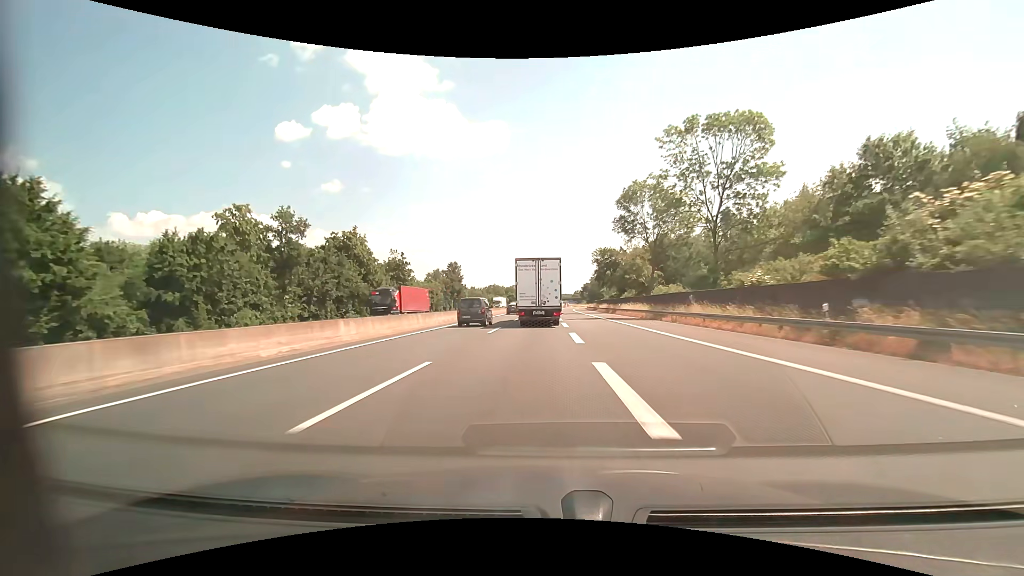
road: motorway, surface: asphalt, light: Day
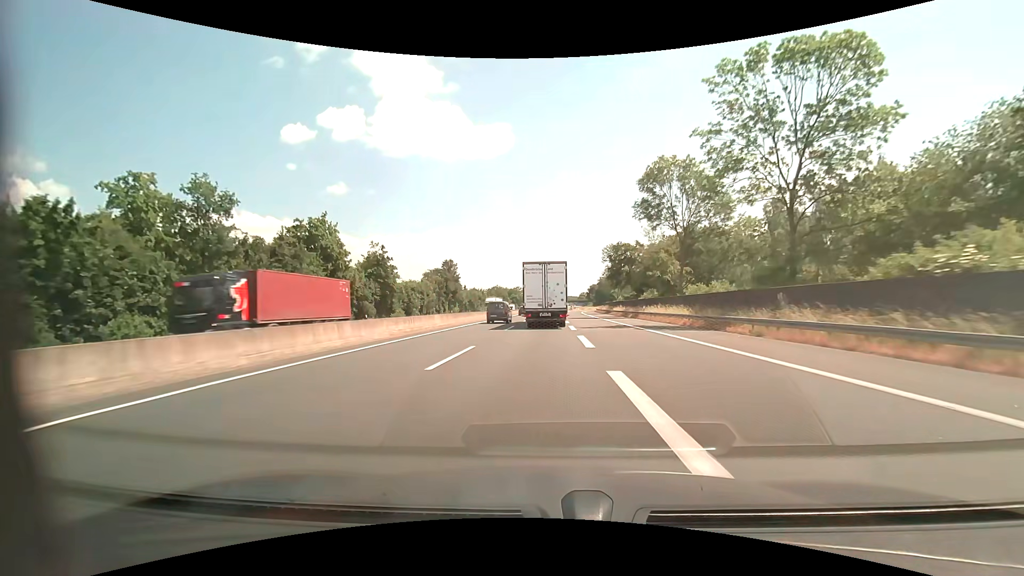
(-0.1, +12.9) m; -1°
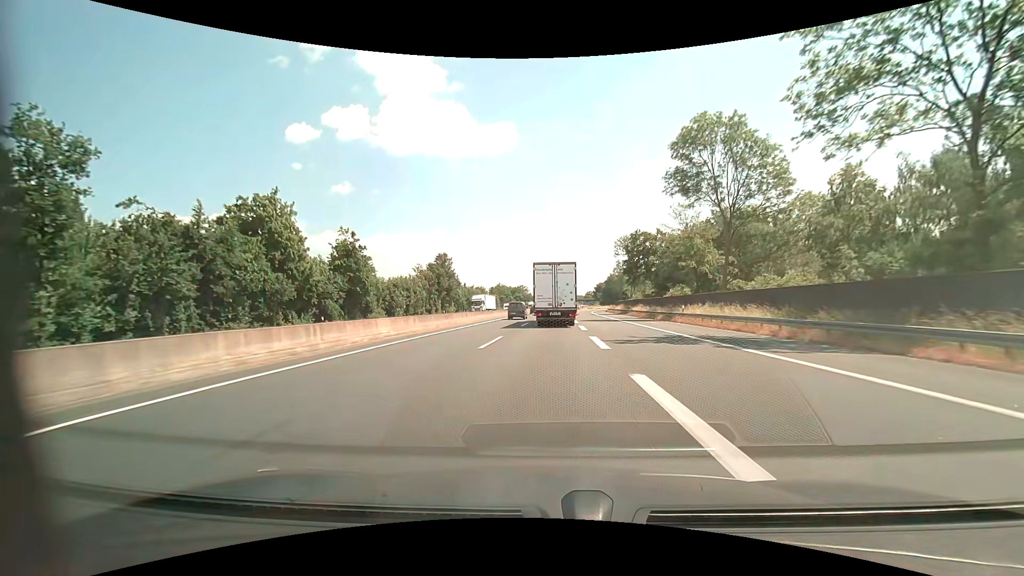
(-0.1, +13.0) m; -1°
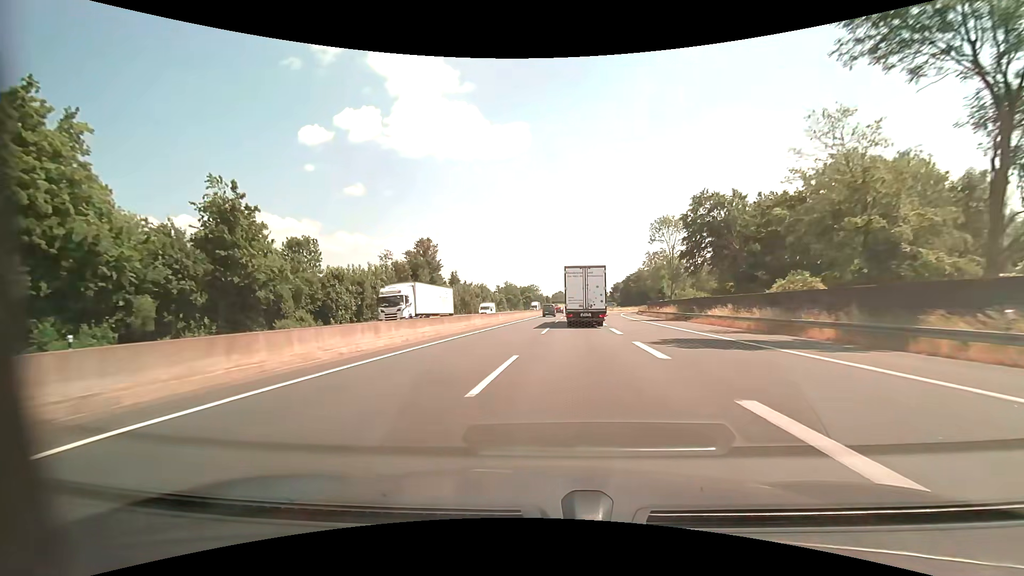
(-0.3, +26.1) m; -1°
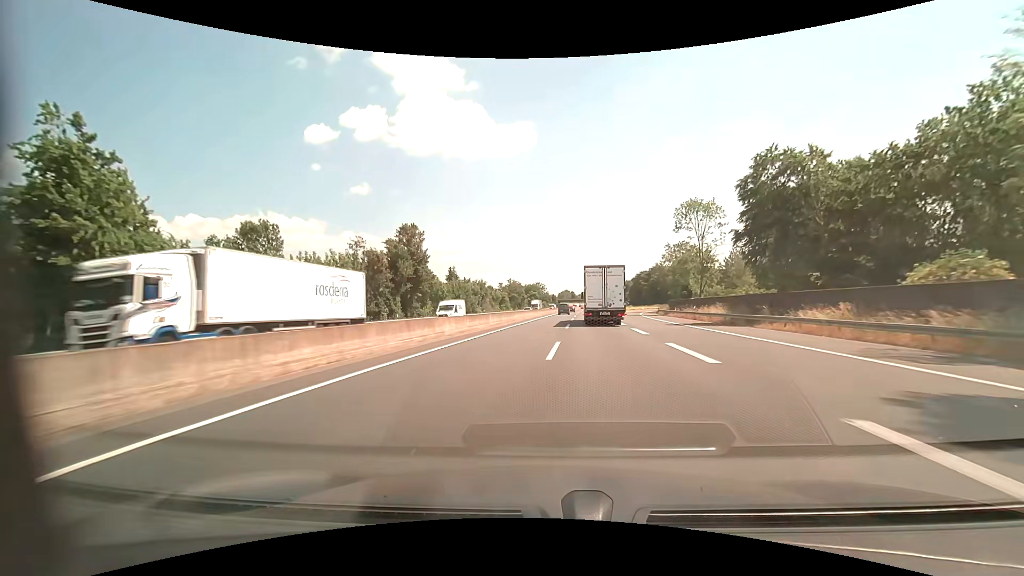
(-0.1, +13.2) m; -1°
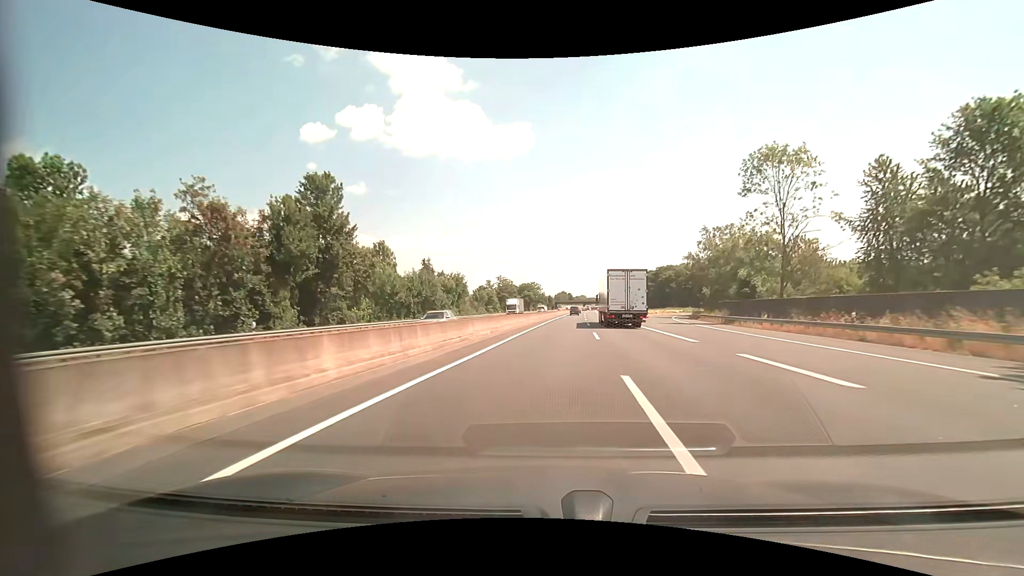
(+0.1, +26.9) m; 0°
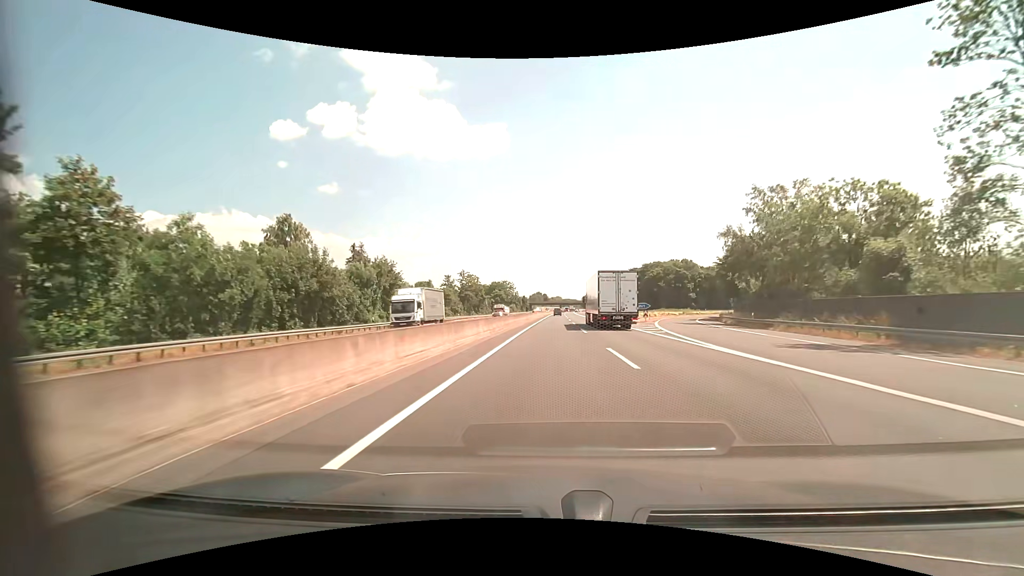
(+0.7, +28.5) m; +3°
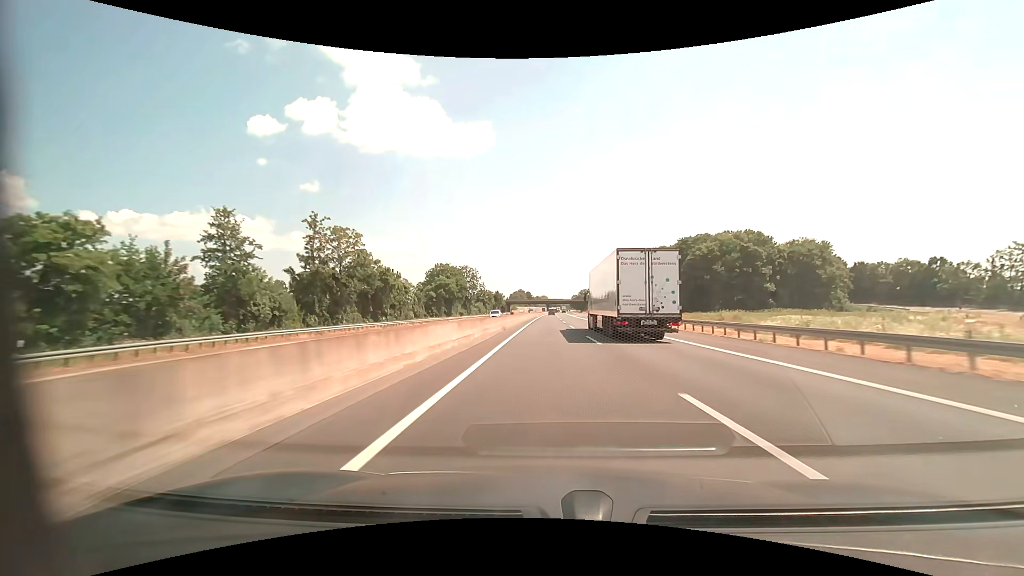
(+1.6, +82.8) m; +2°
(0, +10) (0, +20) (0, +30) (0, +40) (0, +50) (0, +60) (0, +70) (0, +80) (+1, +90) (+1, +100) m
